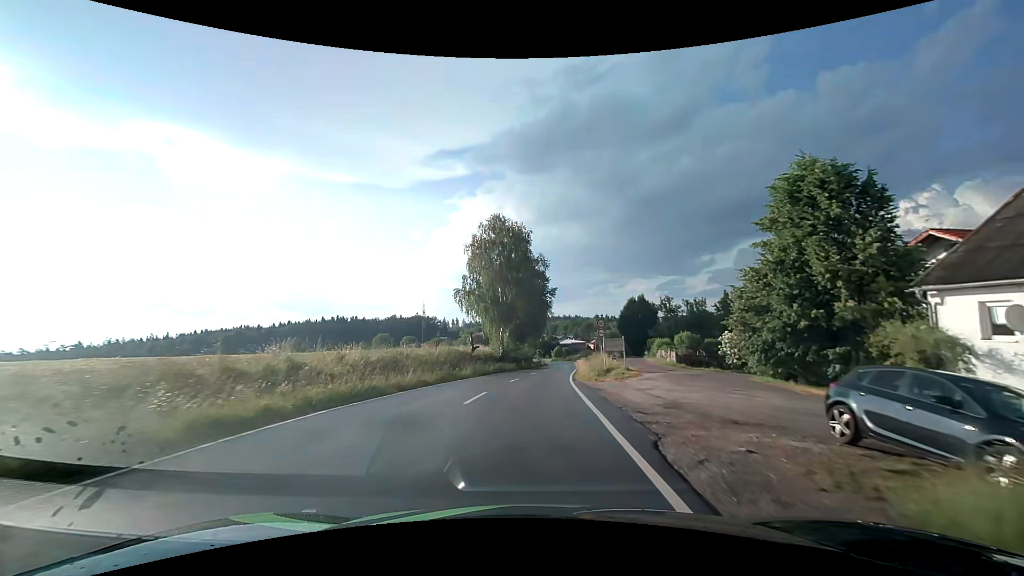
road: tertiary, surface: asphalt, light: Day
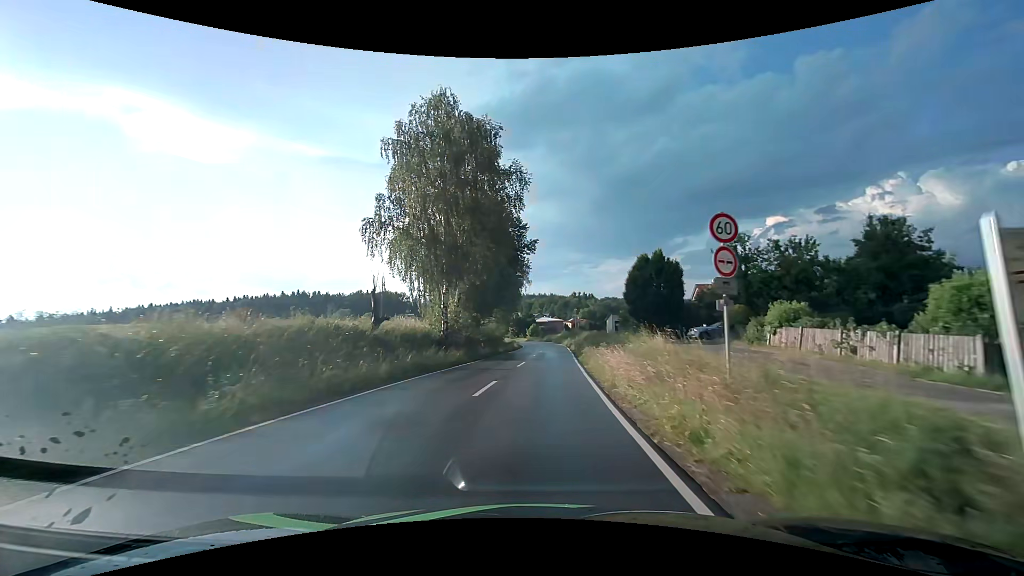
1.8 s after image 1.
(+0.6, +24.5) m; +3°
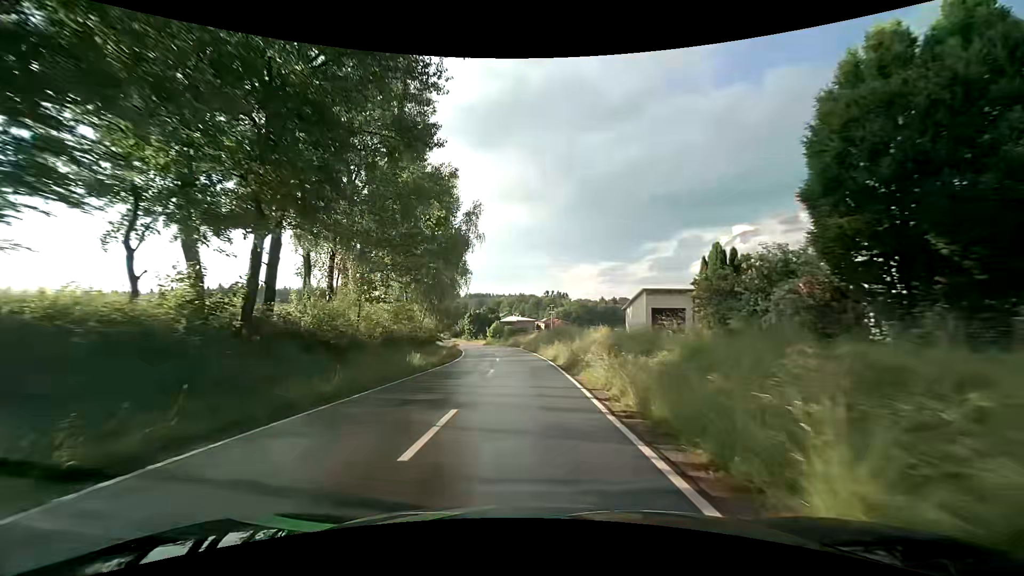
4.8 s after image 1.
(+1.8, +41.8) m; +3°
(0, +10) (0, +20) (-1, +30) (-1, +40) (-2, +50) (-3, +60) (-5, +70) (-7, +80) (-9, +89) (-11, +99) m
